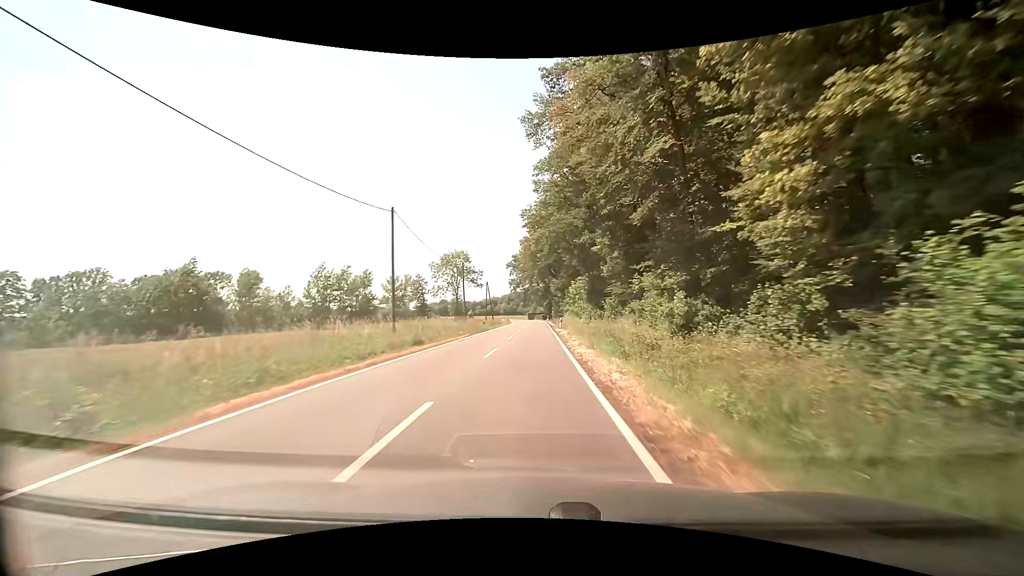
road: secondary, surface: asphalt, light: Day
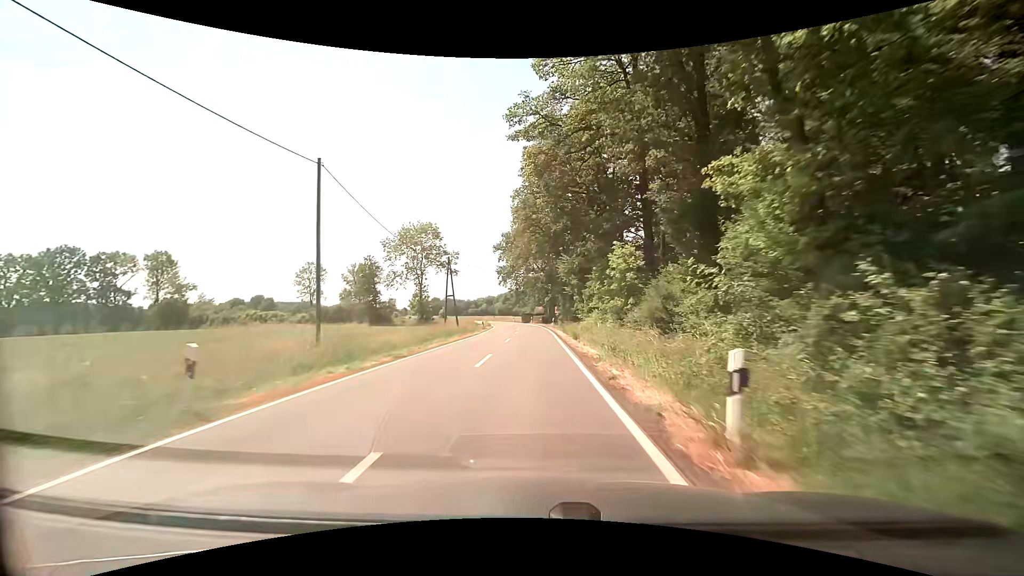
(+0.5, +38.9) m; +1°
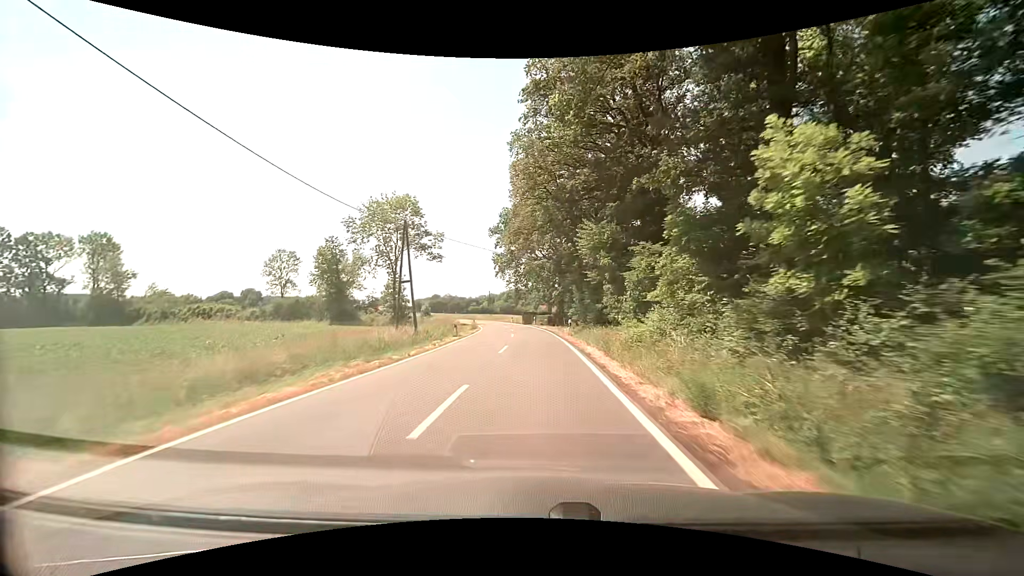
(-0.1, +19.5) m; -1°
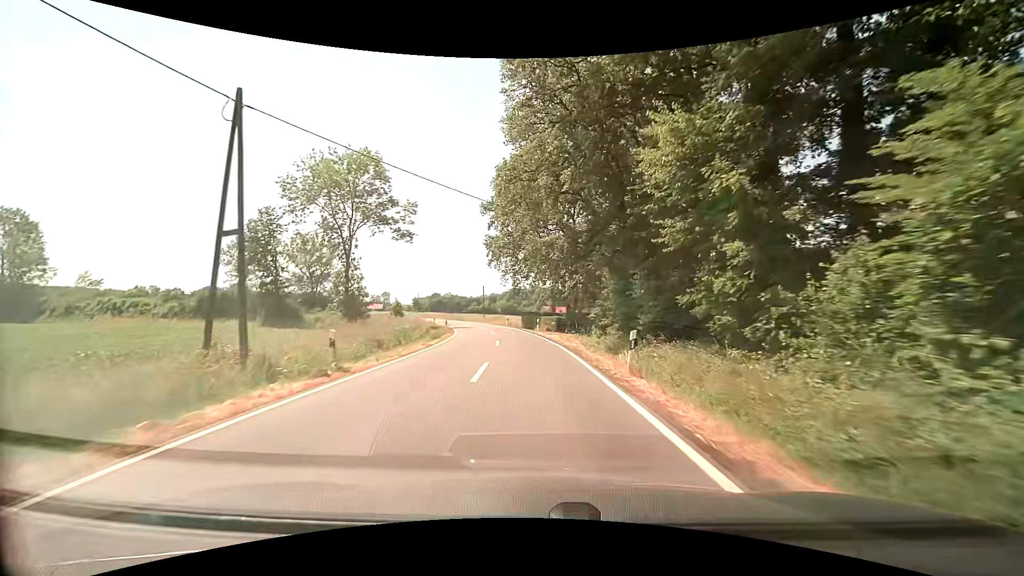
(+0.2, +19.5) m; 0°
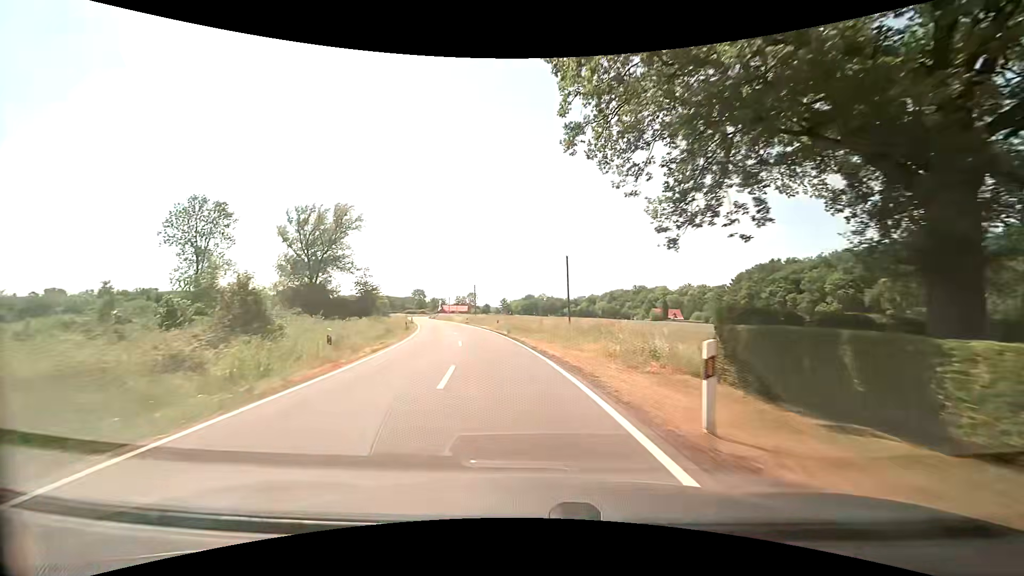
(-3.1, +48.8) m; -10°
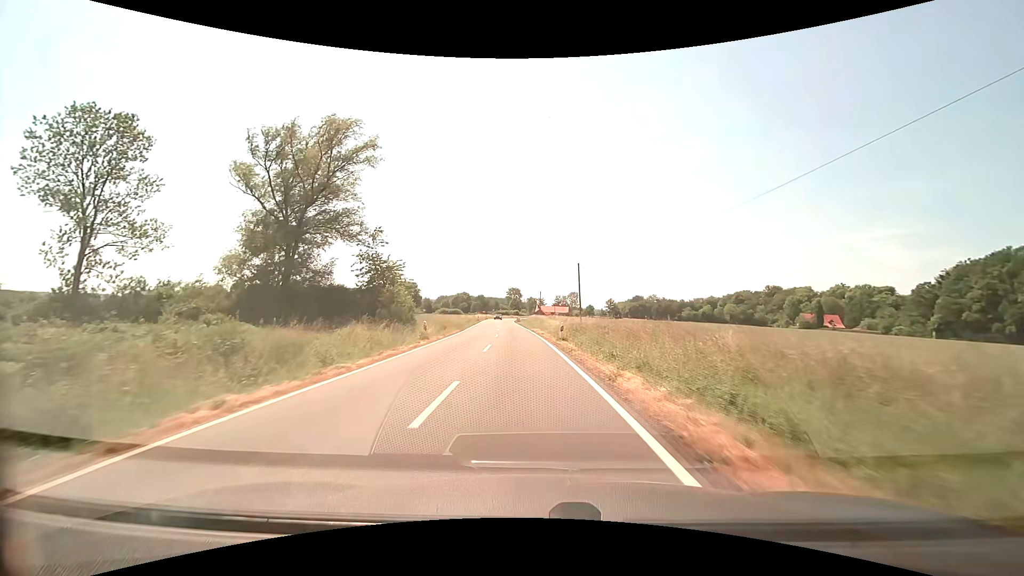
(-4.8, +39.0) m; -12°
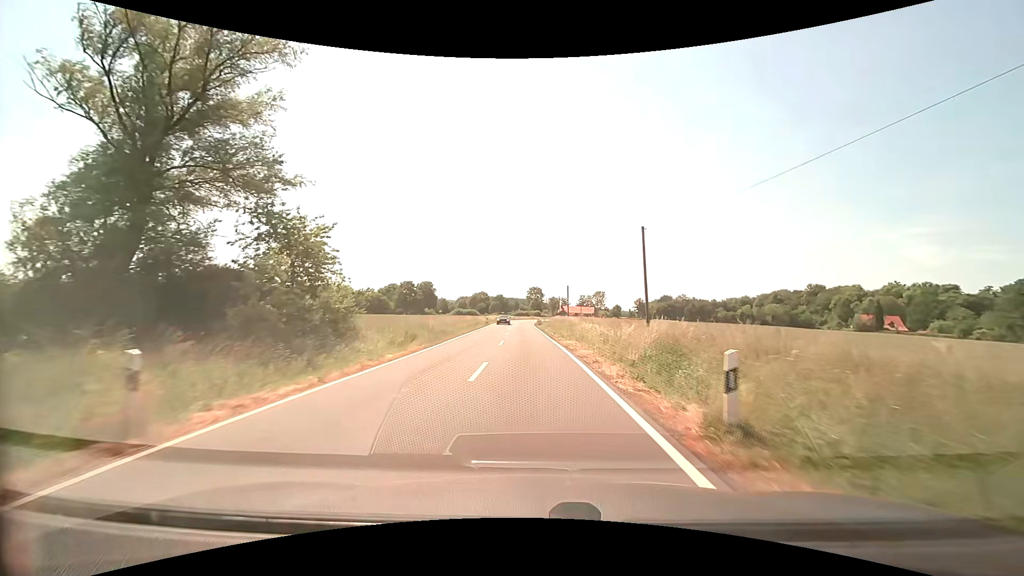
(-0.6, +19.9) m; -3°
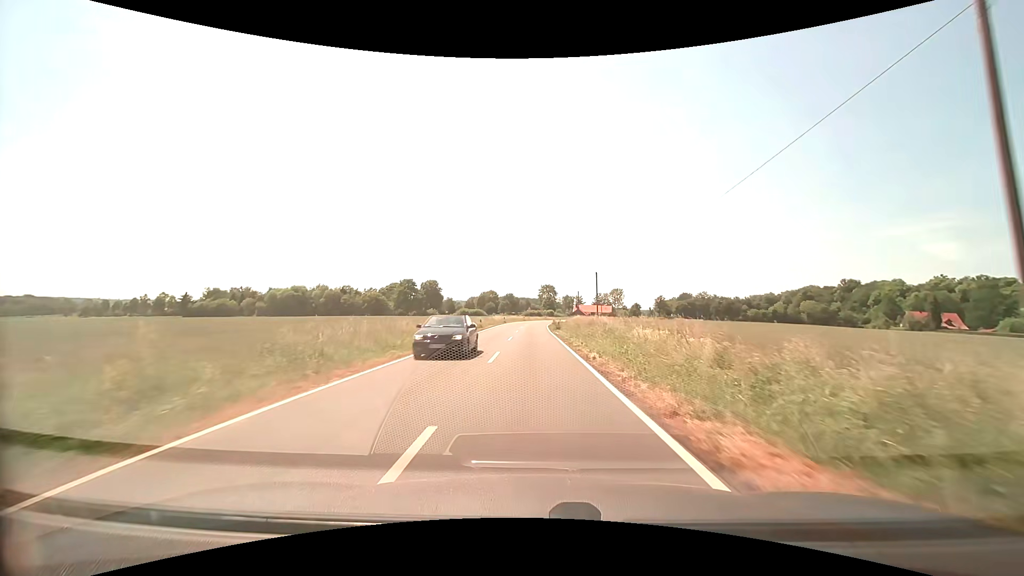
(-0.2, +20.2) m; -1°
(0, +10) (0, +20) (0, +30) (0, +40) (0, +50) (0, +60) (0, +70) (+1, +80) (+2, +90) (+3, +100) m
